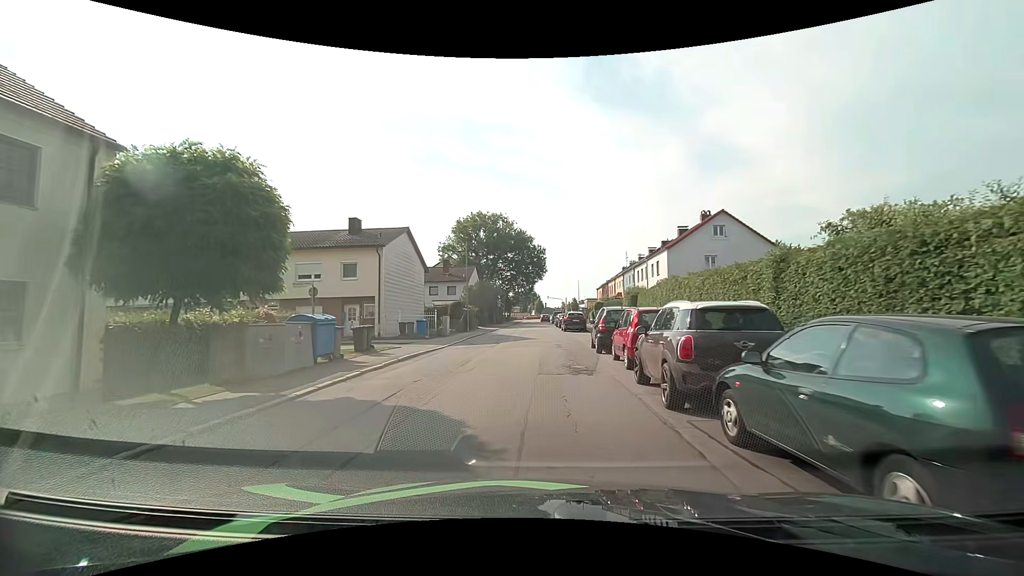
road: residential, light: Day
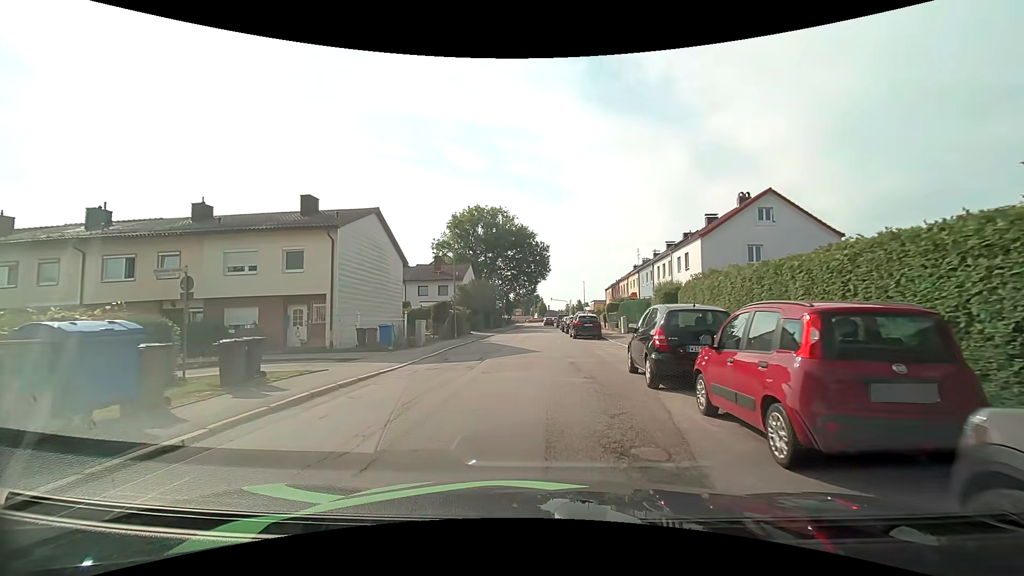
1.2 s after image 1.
(0.0, +7.7) m; 0°
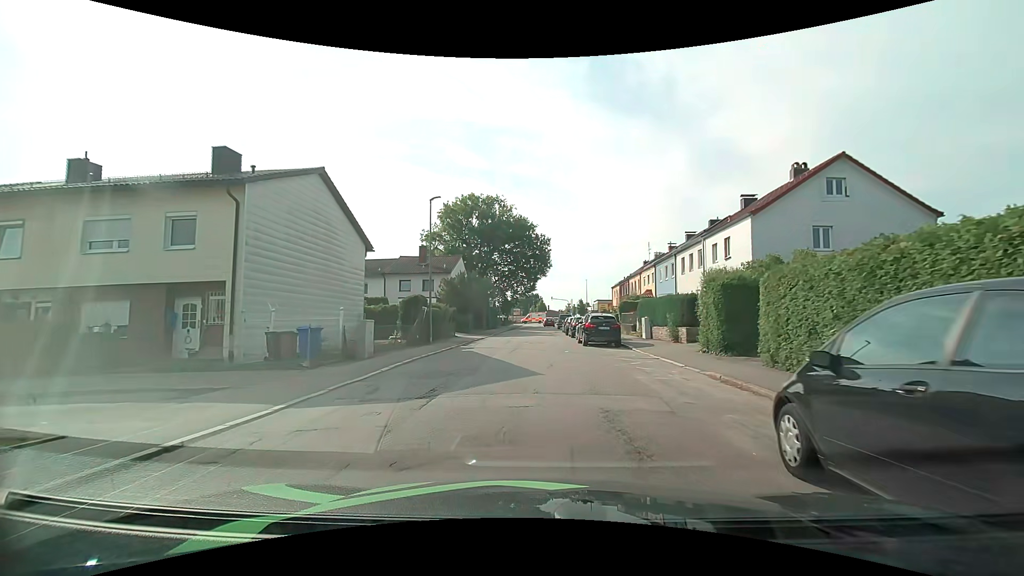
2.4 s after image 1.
(0.0, +7.7) m; 0°
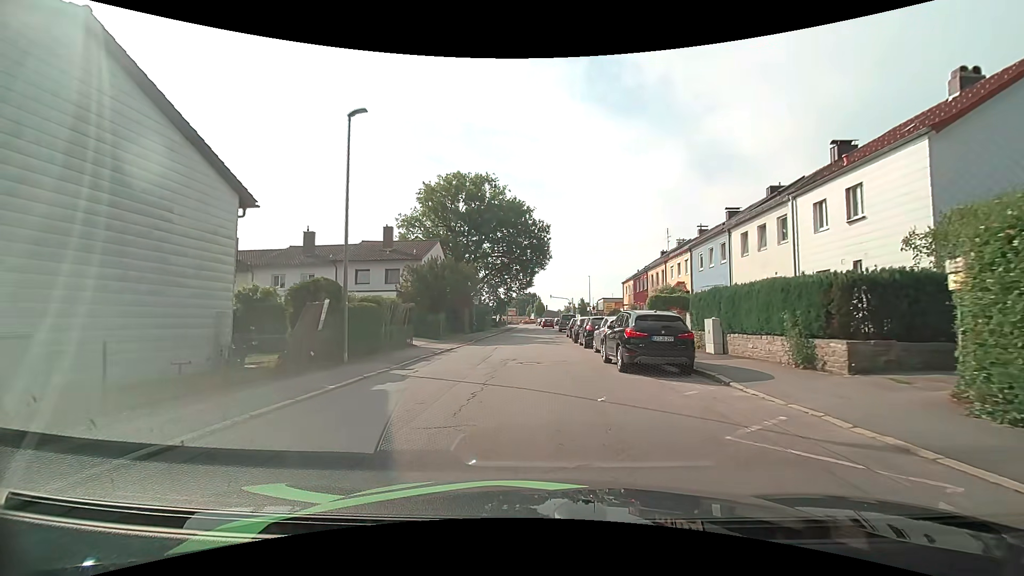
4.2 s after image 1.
(0.0, +11.6) m; +1°
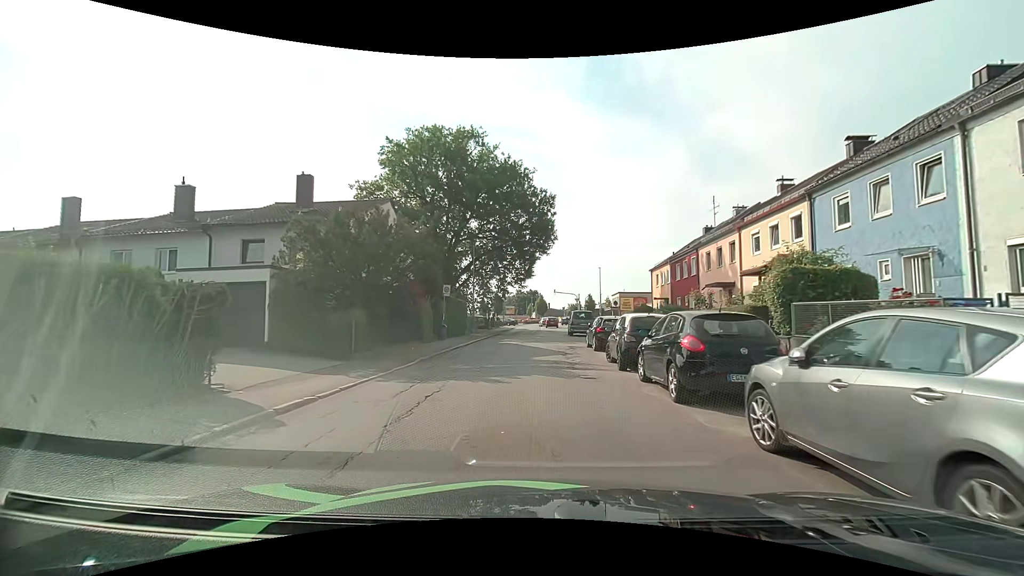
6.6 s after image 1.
(-0.1, +15.2) m; -1°
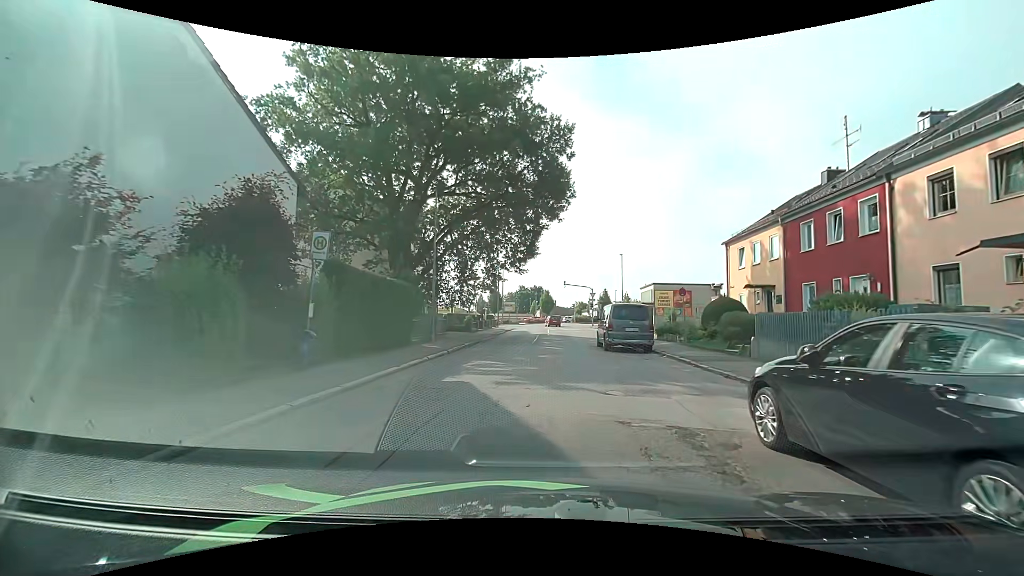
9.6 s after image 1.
(0.0, +18.0) m; 0°
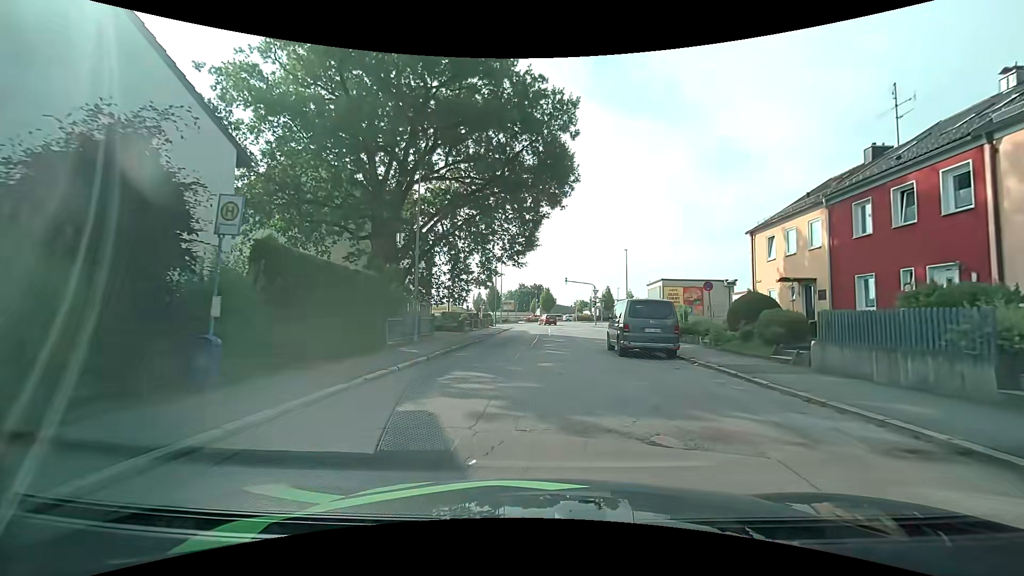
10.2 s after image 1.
(0.0, +3.5) m; +1°
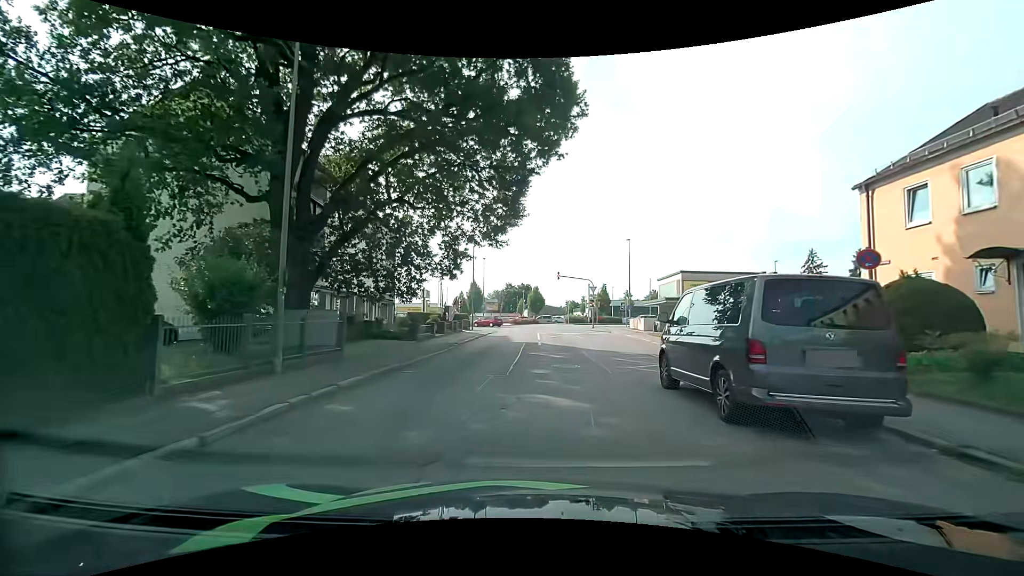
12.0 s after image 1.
(0.0, +10.3) m; +1°
(0, +10) (+2, +20) (+4, +30) (+4, +40) (+4, +50) (+4, +59) (+10, +67) (+20, +68) (+30, +69) (+40, +70) m
